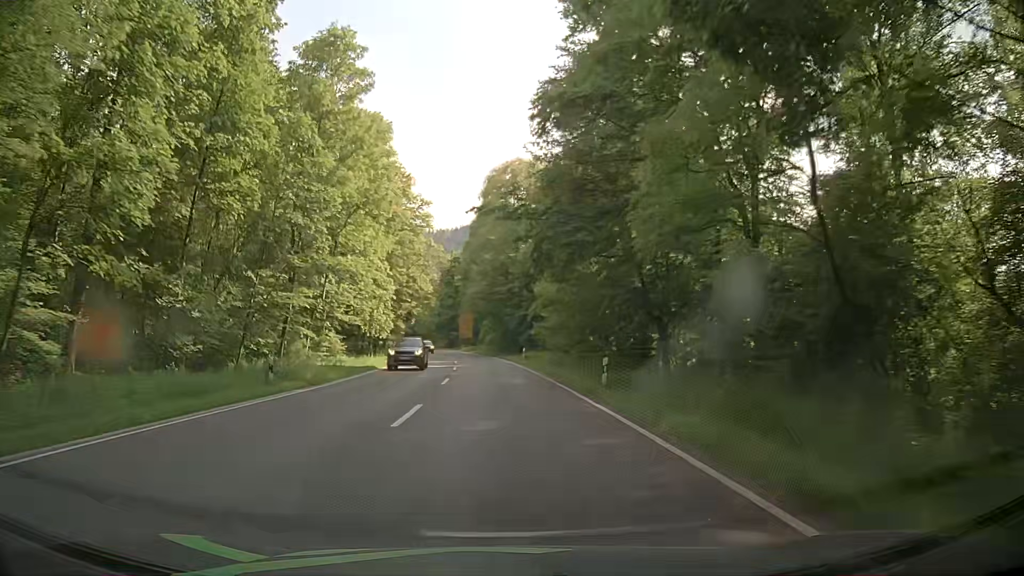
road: primary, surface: asphalt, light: Day
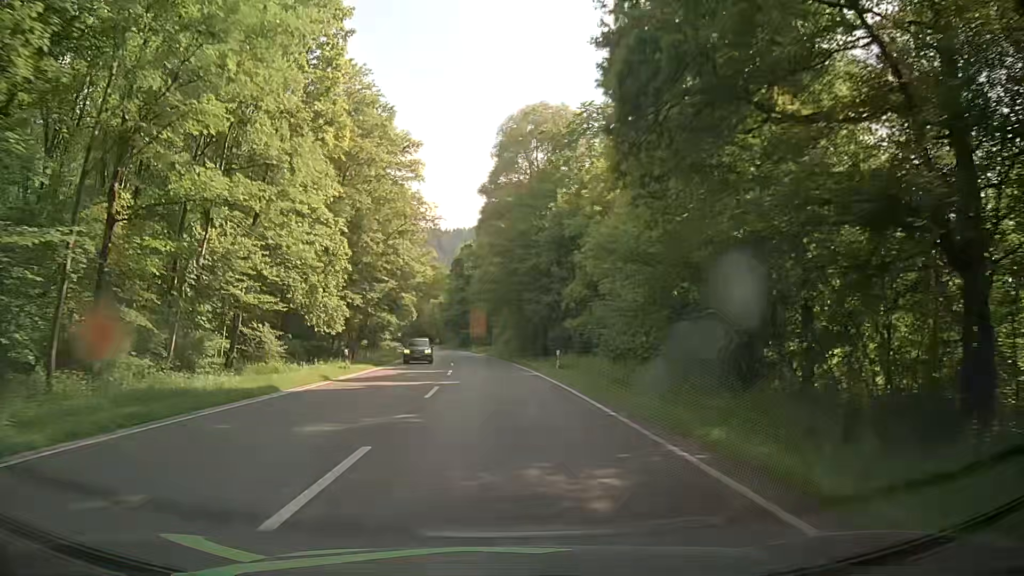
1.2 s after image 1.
(-0.3, +18.3) m; -2°
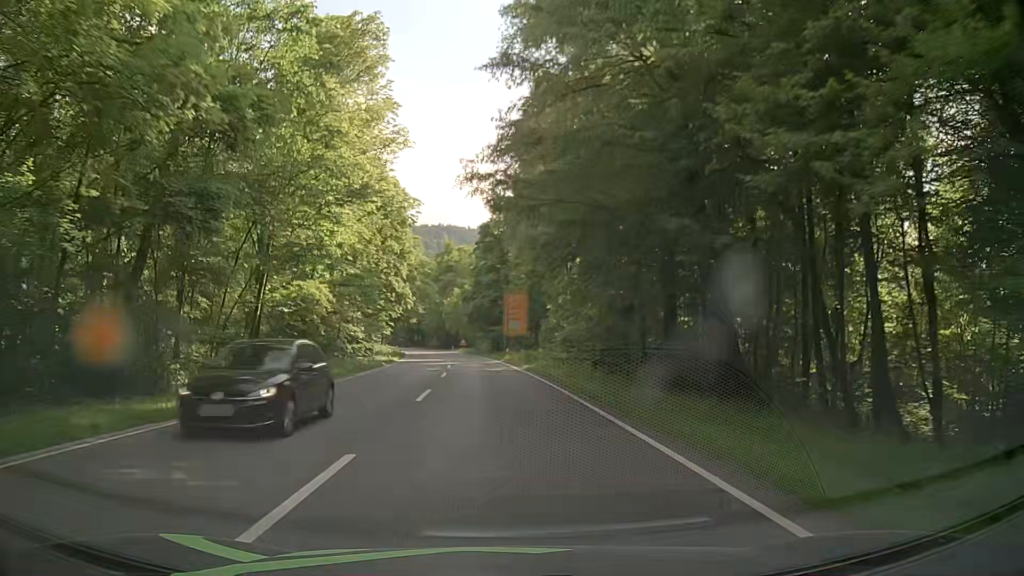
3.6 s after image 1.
(-1.2, +36.6) m; -4°
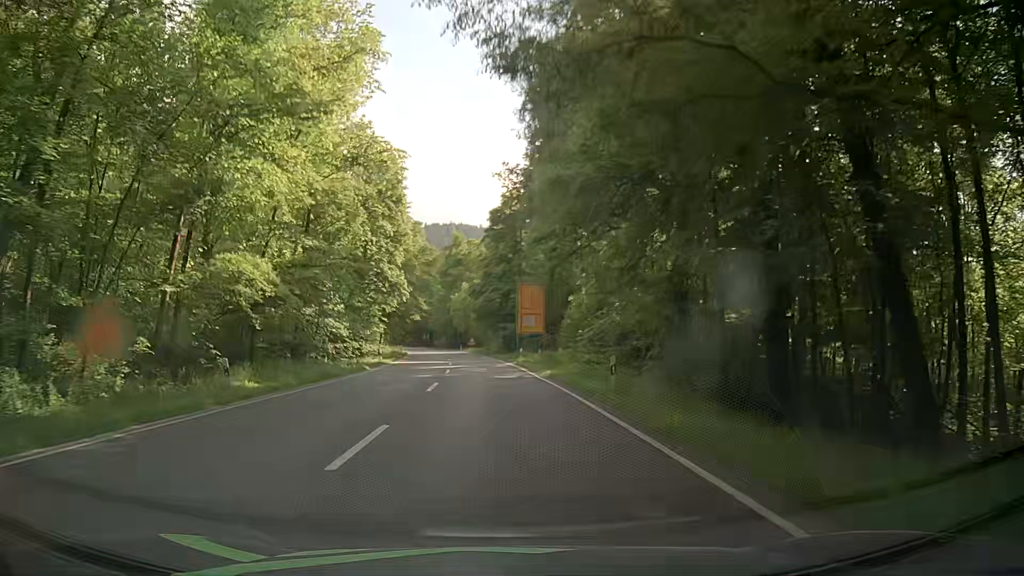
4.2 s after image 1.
(0.0, +9.1) m; -1°
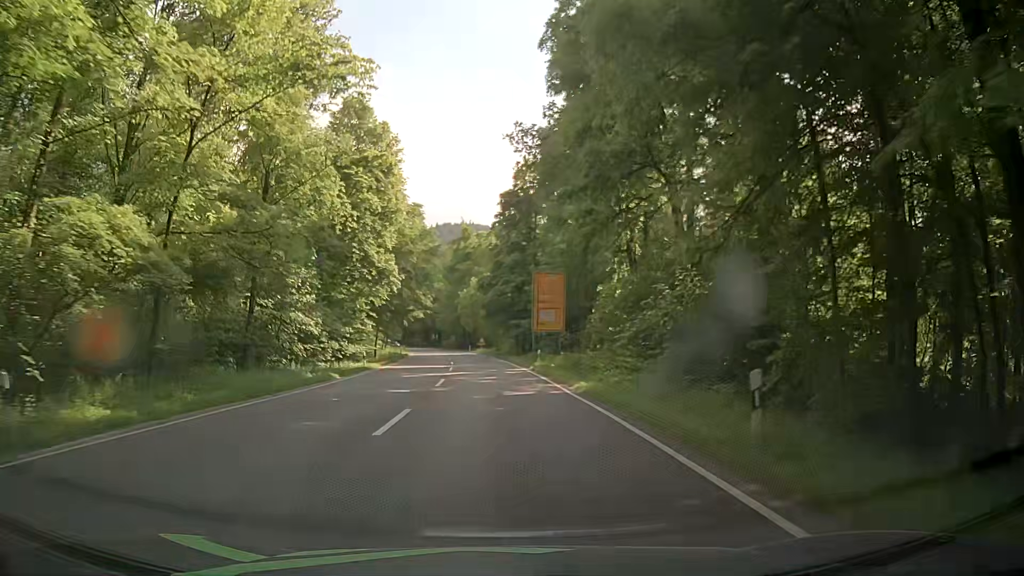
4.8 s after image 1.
(-0.1, +9.1) m; -1°
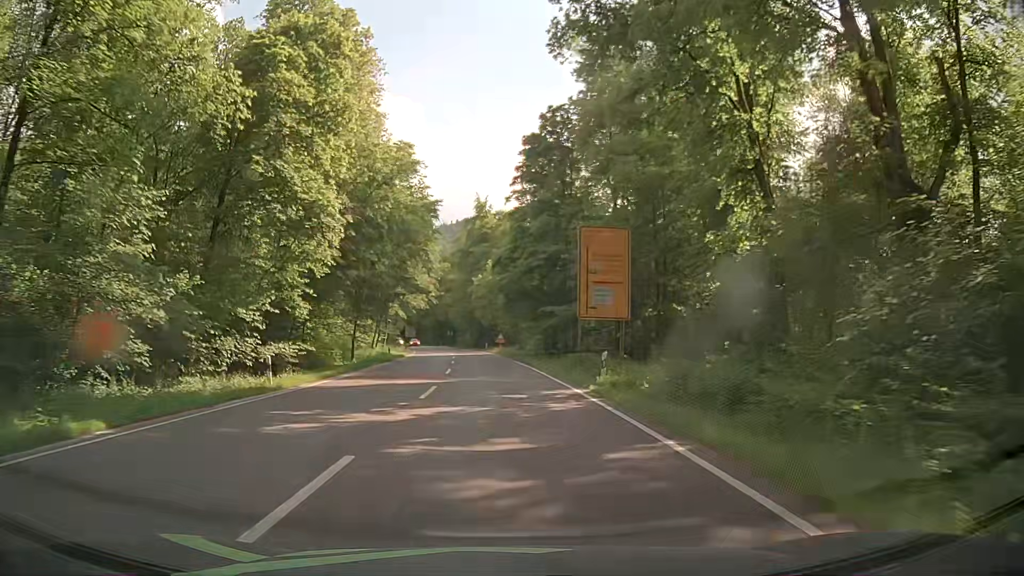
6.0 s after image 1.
(-0.4, +18.3) m; -3°
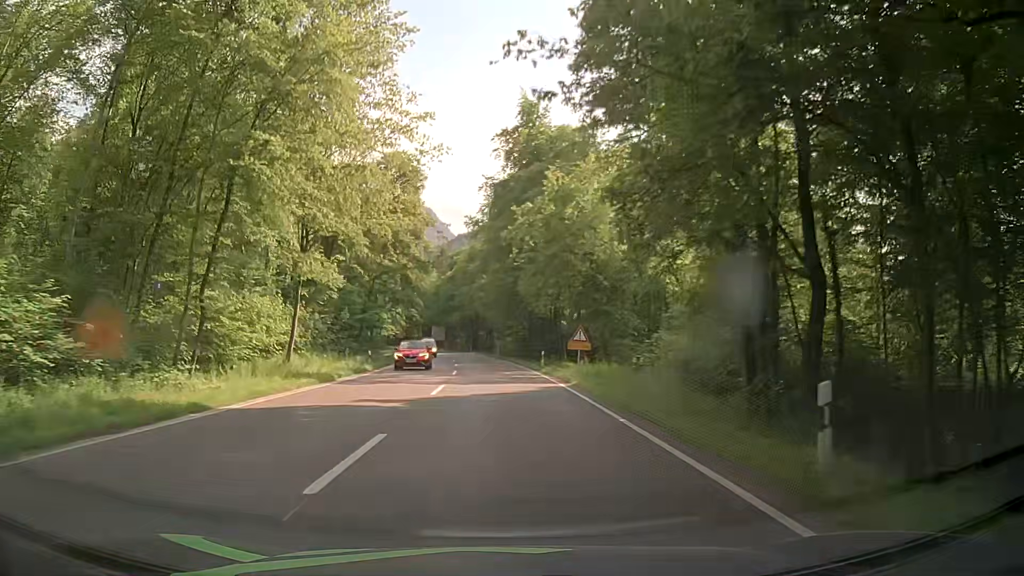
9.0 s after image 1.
(-1.3, +45.6) m; -4°
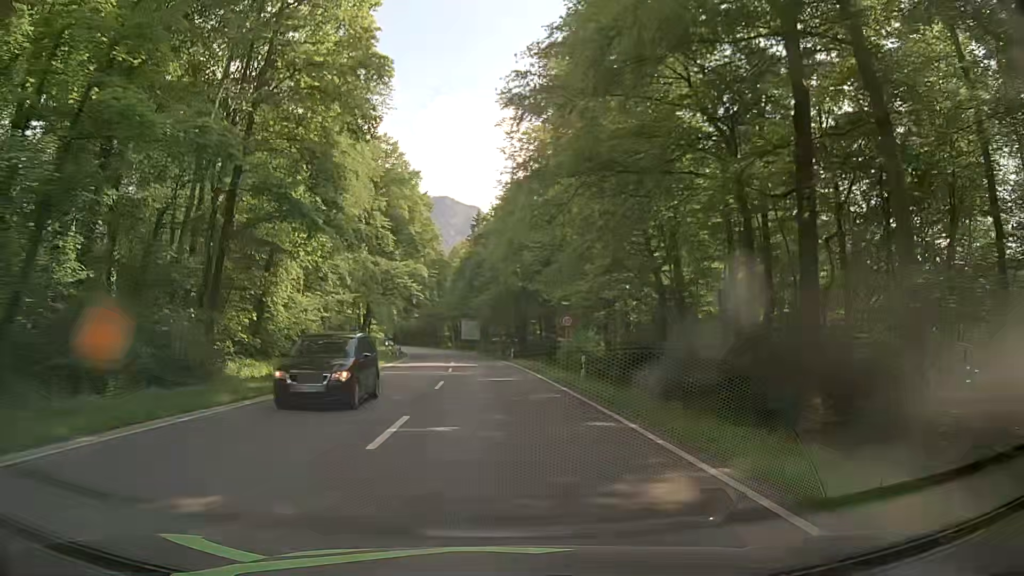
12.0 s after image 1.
(-1.2, +45.5) m; -3°
(0, +10) (0, +20) (-1, +30) (-1, +40) (-2, +50) (-3, +60) (-4, +70) (-5, +80) (-7, +90) (-9, +100) m
